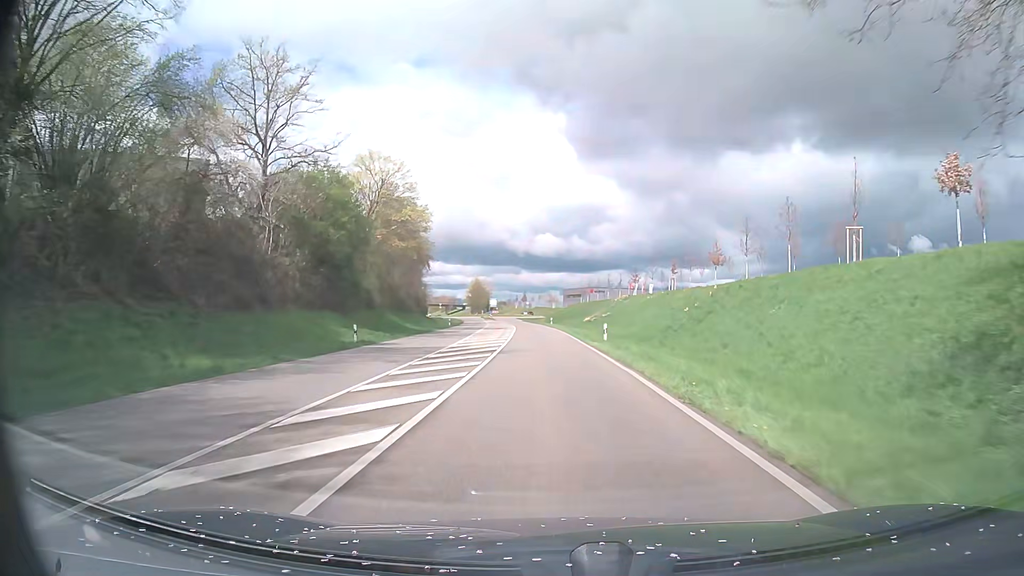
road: primary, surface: asphalt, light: Day
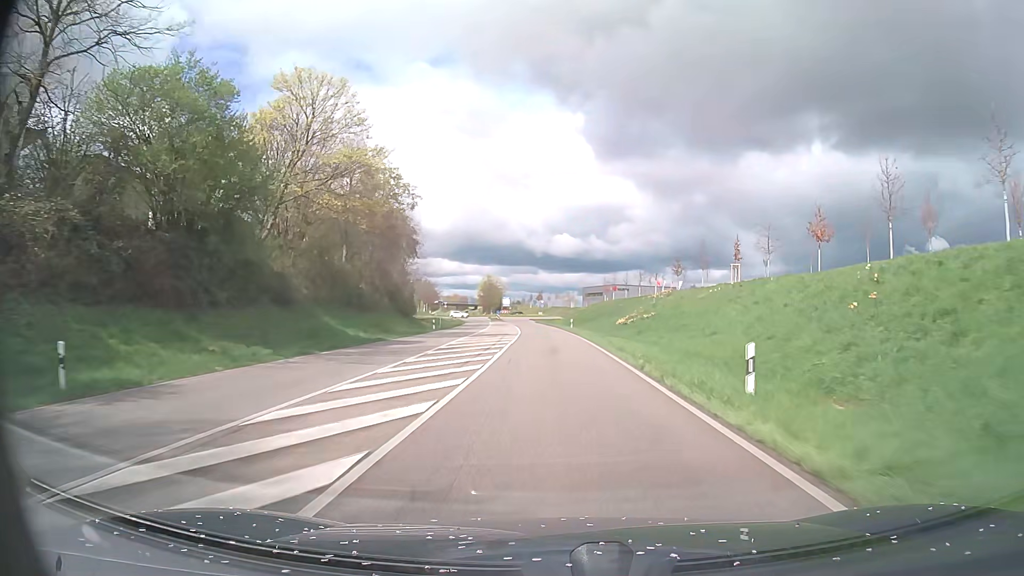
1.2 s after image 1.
(-0.4, +21.1) m; -1°
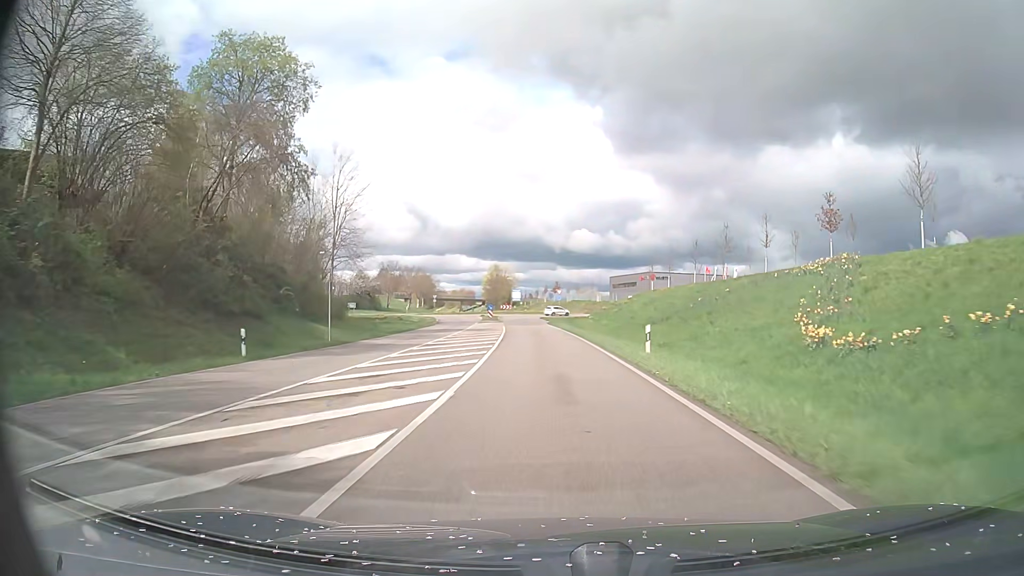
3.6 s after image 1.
(-0.8, +40.2) m; -2°
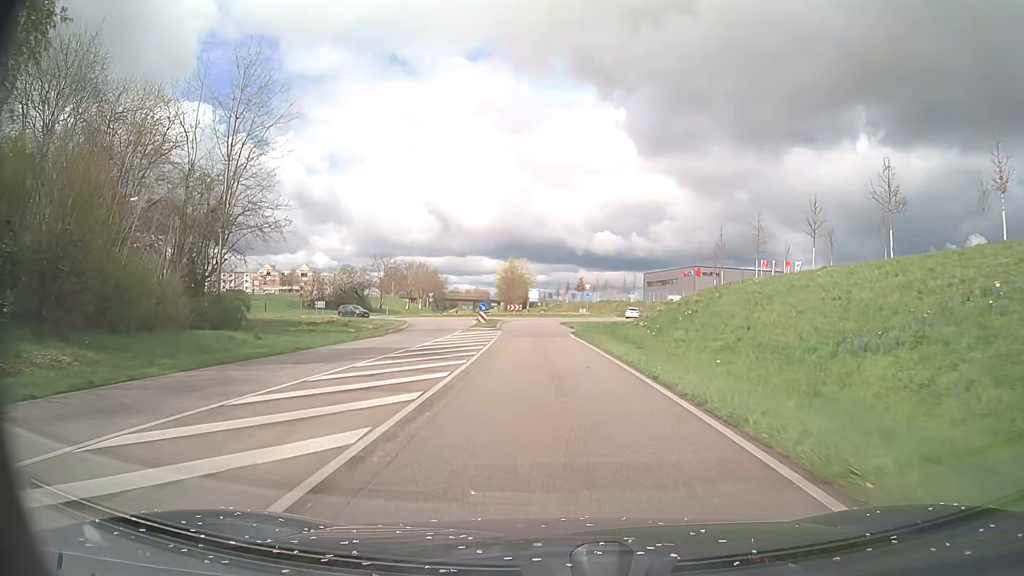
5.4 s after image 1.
(-0.4, +25.9) m; -2°
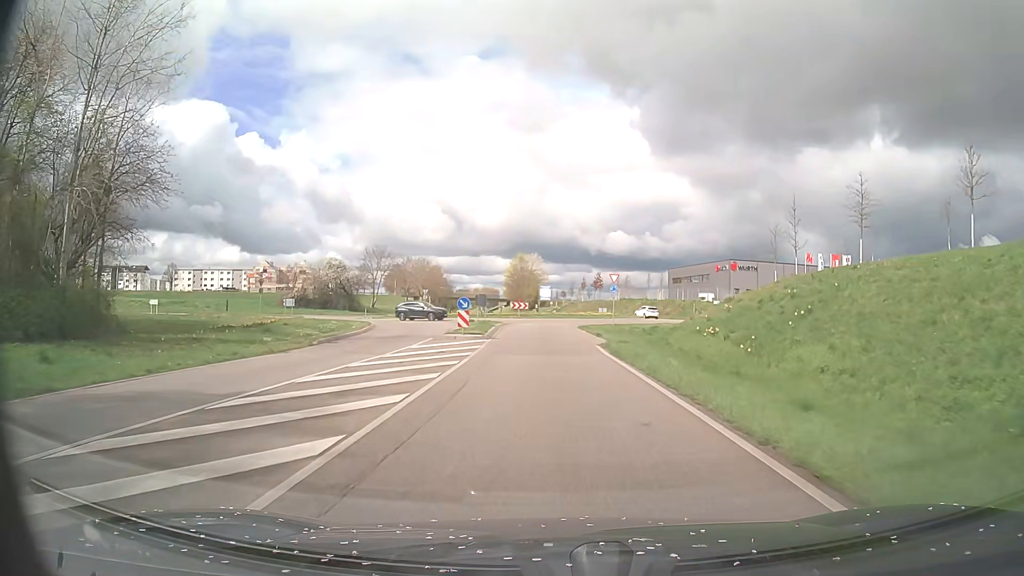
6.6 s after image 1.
(-0.2, +15.5) m; -1°
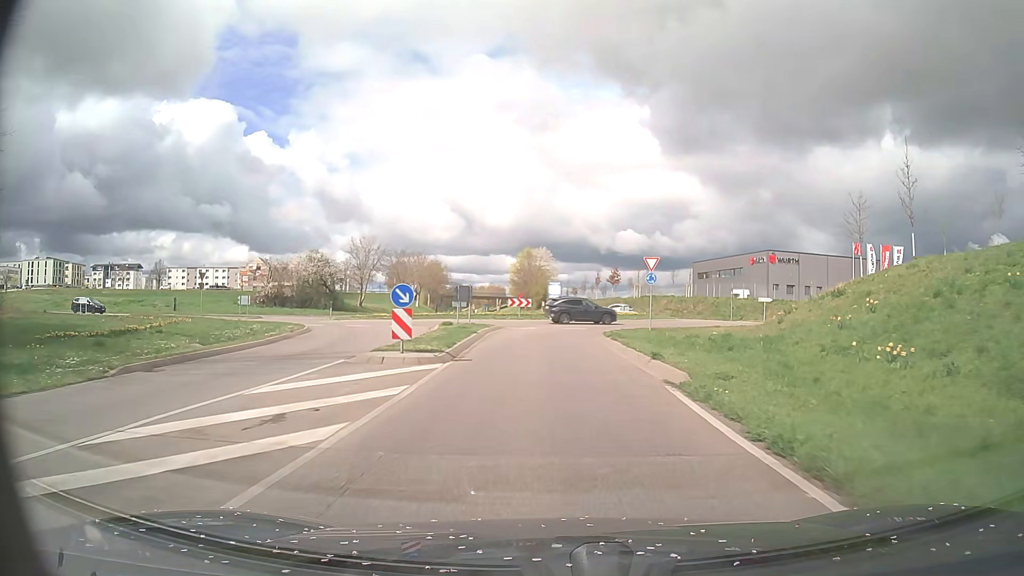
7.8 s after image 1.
(-0.1, +14.1) m; -1°
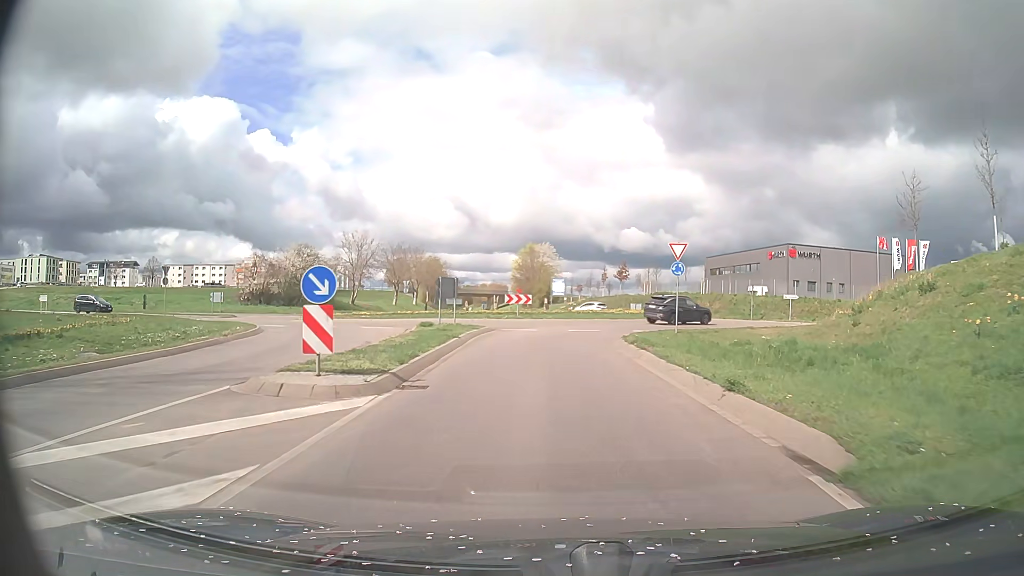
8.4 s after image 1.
(0.0, +6.3) m; 0°
